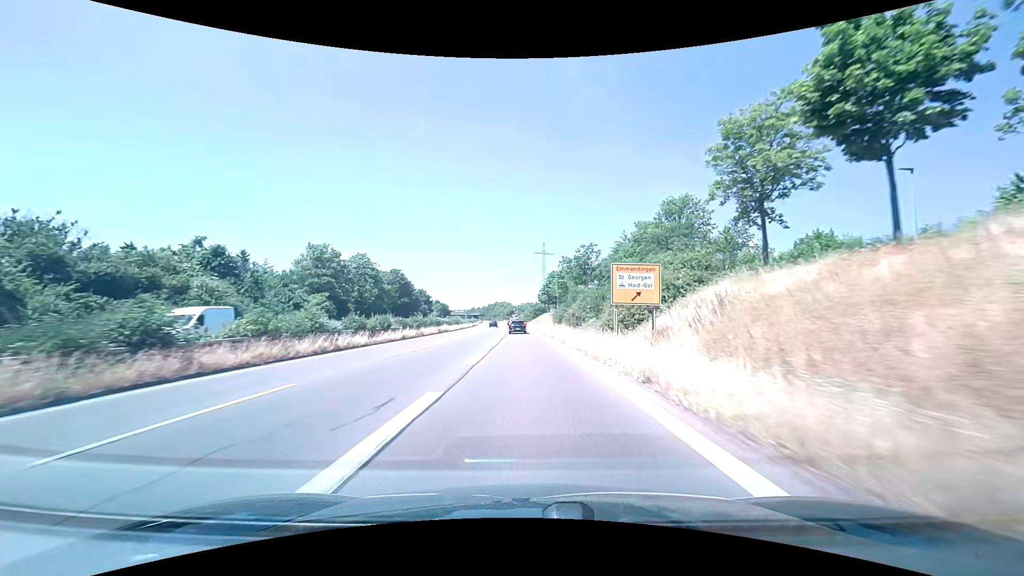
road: trunk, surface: asphalt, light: Day
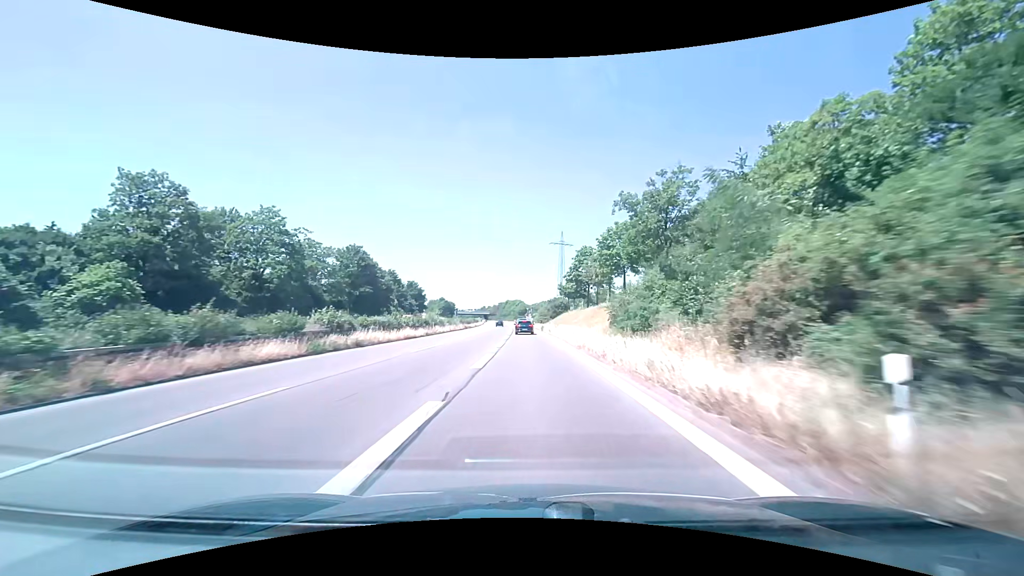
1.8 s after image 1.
(-0.7, +37.4) m; -2°
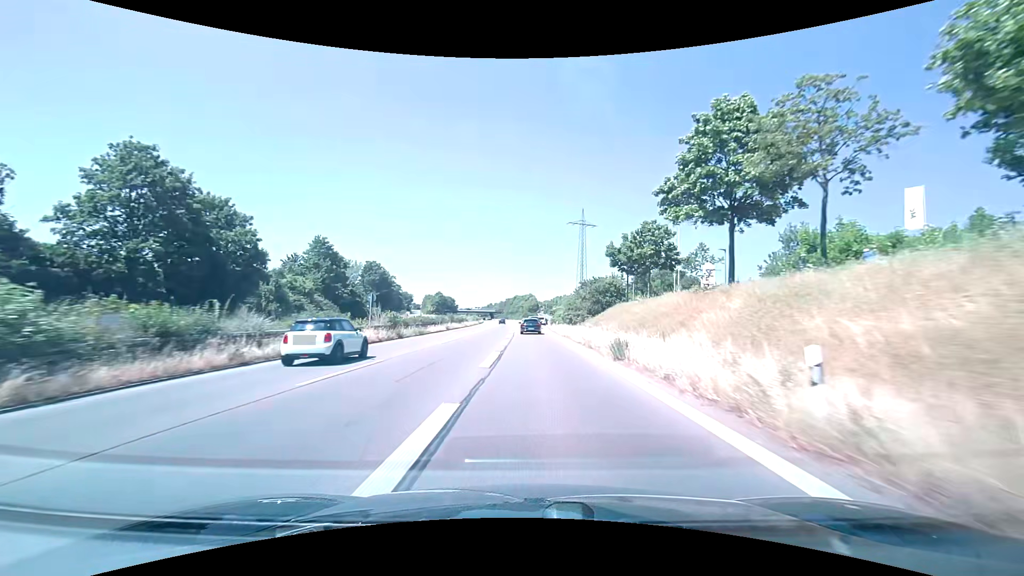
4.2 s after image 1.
(-0.7, +48.6) m; -2°
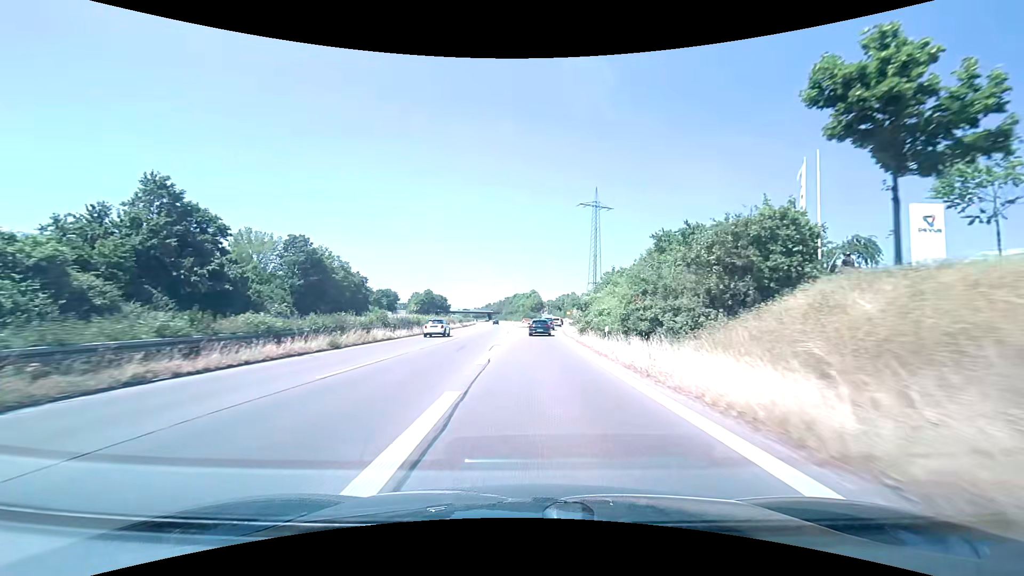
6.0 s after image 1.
(0.0, +34.6) m; 0°
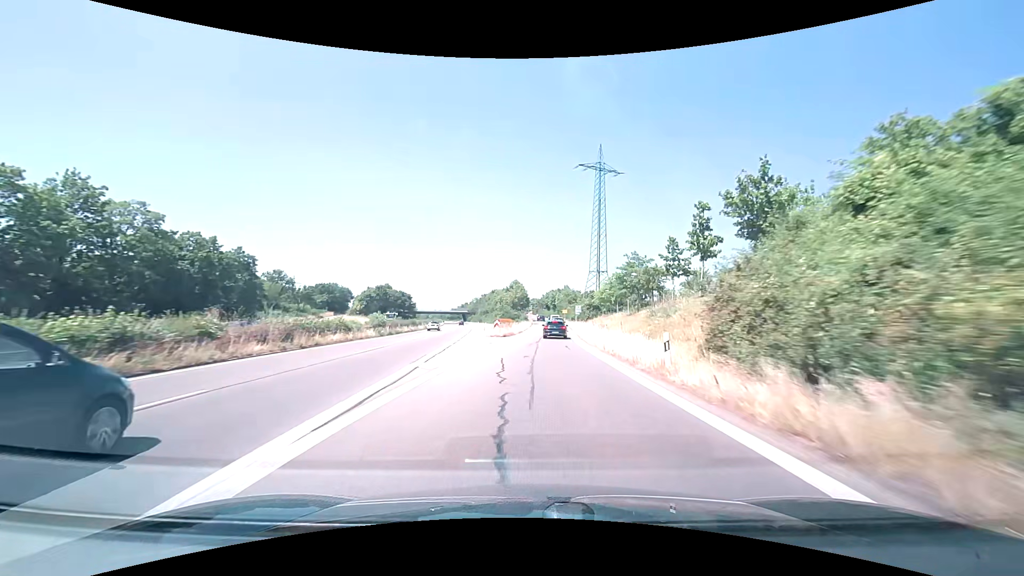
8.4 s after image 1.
(+0.3, +43.5) m; +2°
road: trunk_link
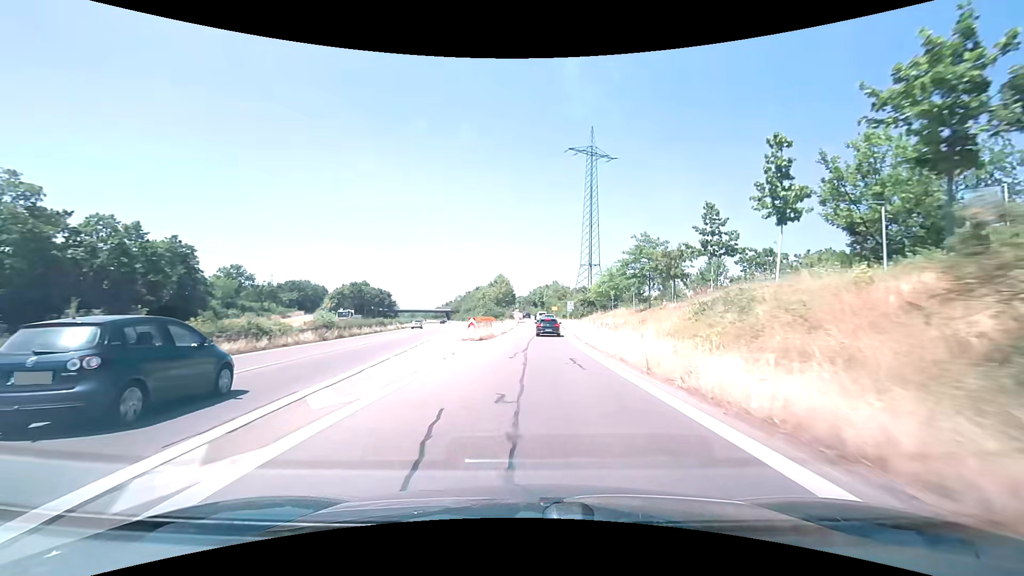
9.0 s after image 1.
(+0.1, +10.4) m; +2°
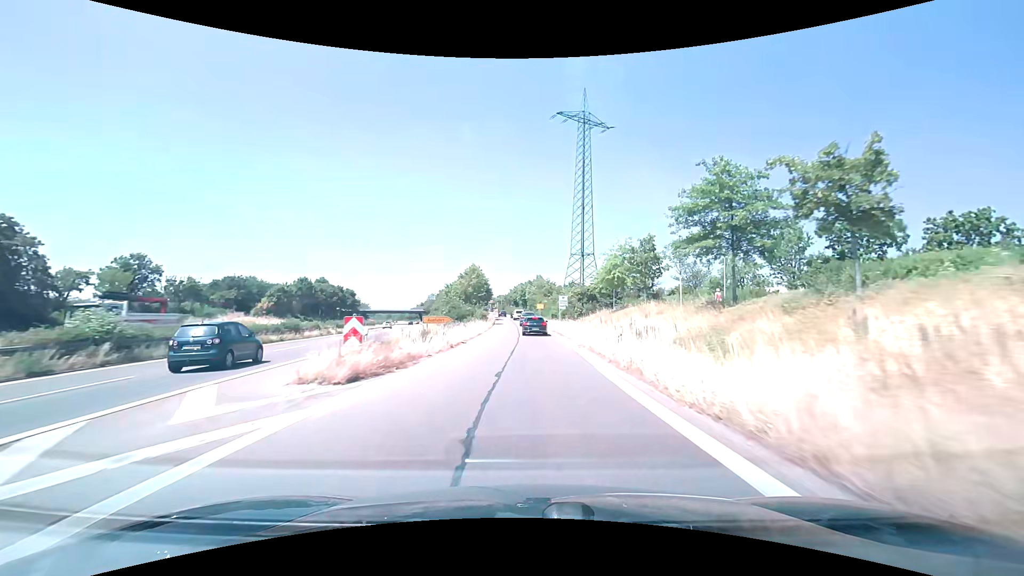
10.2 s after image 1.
(+0.4, +20.3) m; +2°
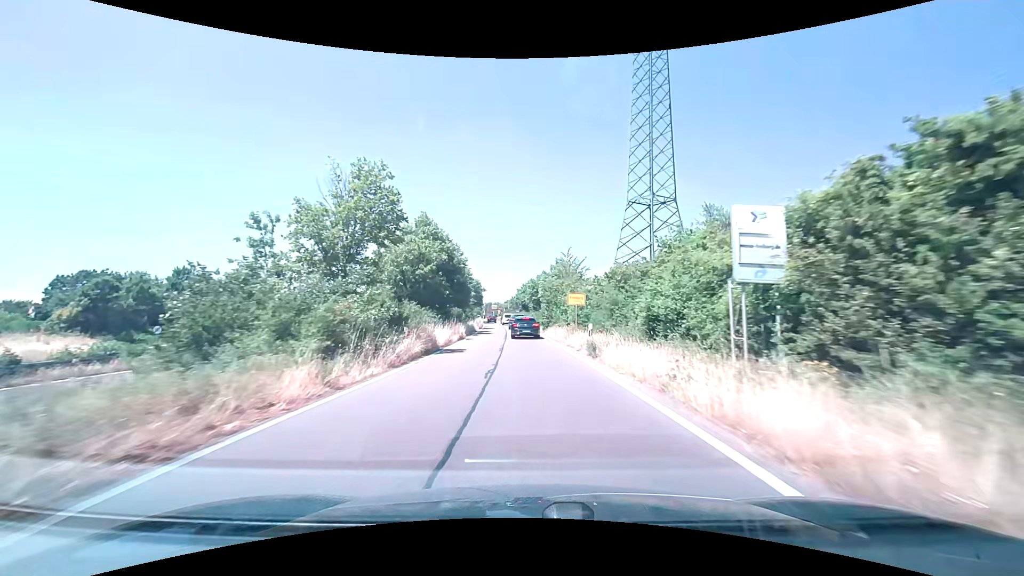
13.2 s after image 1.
(0.0, +47.2) m; -2°
(0, +10) (0, +20) (0, +30) (-1, +40) (-1, +50) (-2, +60) (-2, +70) (-3, +80) (-4, +90) (-5, +100) m
